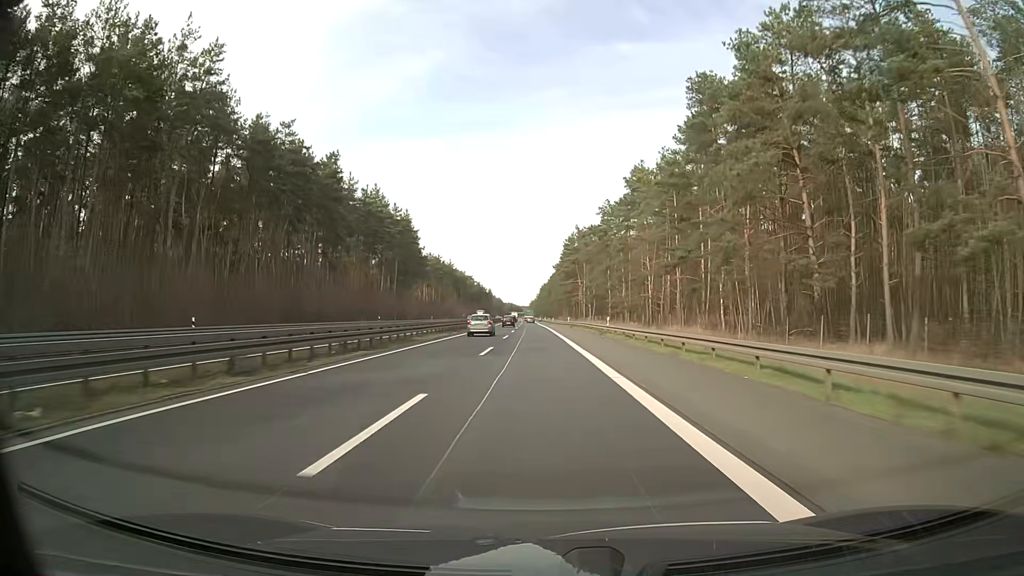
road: trunk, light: Day
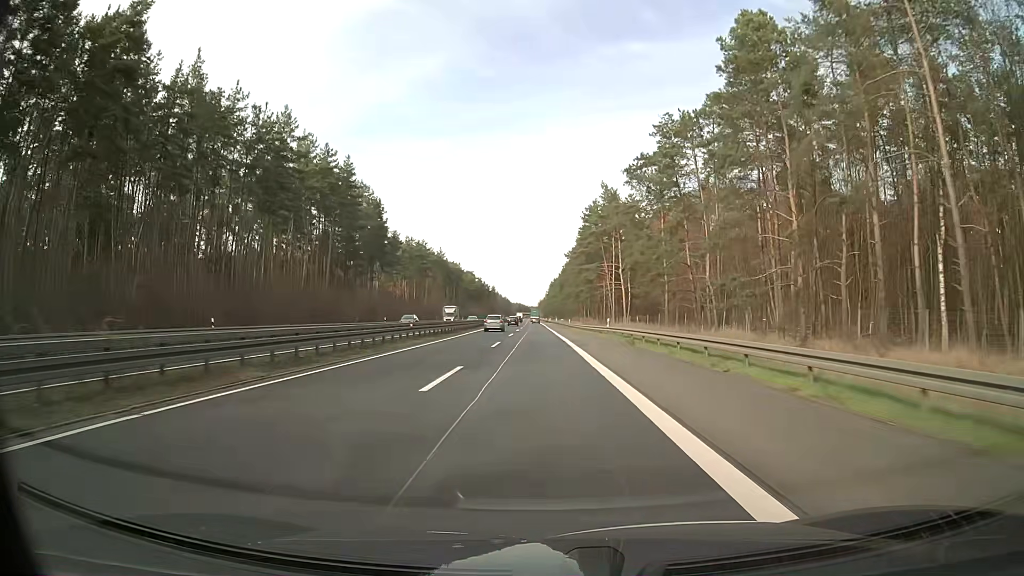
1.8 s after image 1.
(-0.1, +47.6) m; 0°
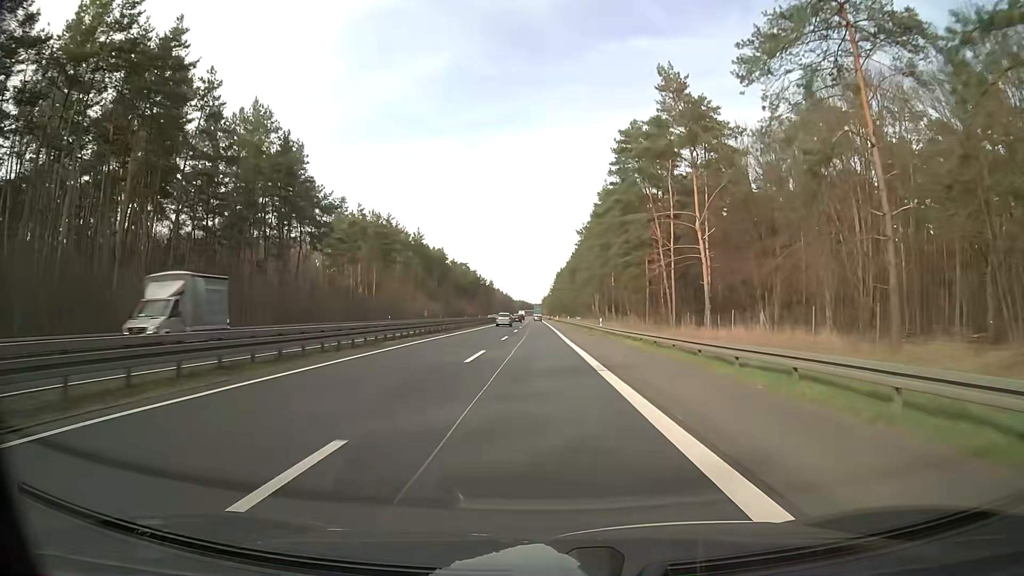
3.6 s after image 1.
(-0.3, +47.5) m; -1°
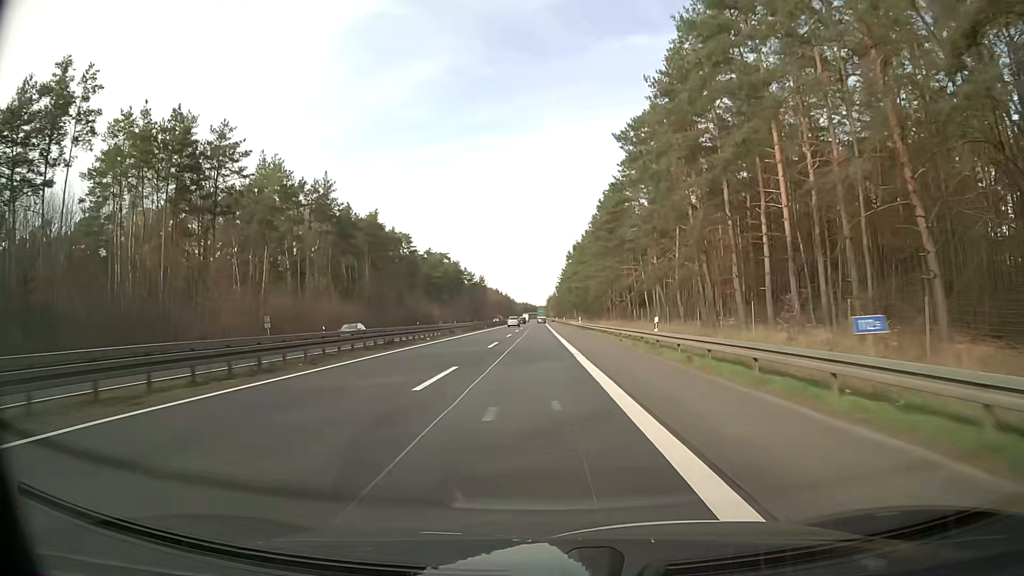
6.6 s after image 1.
(-0.1, +79.1) m; 0°
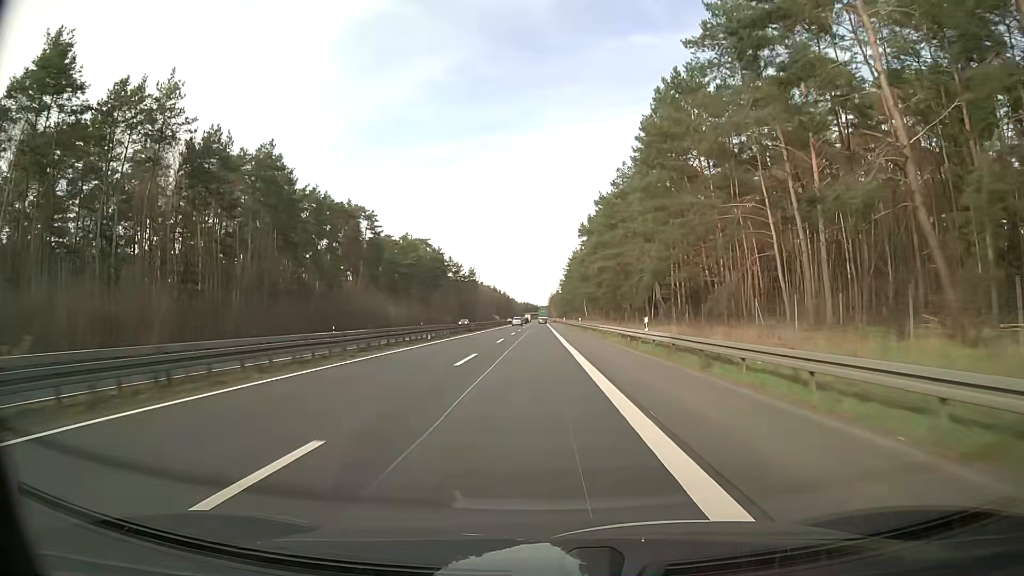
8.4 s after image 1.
(-0.1, +47.4) m; 0°
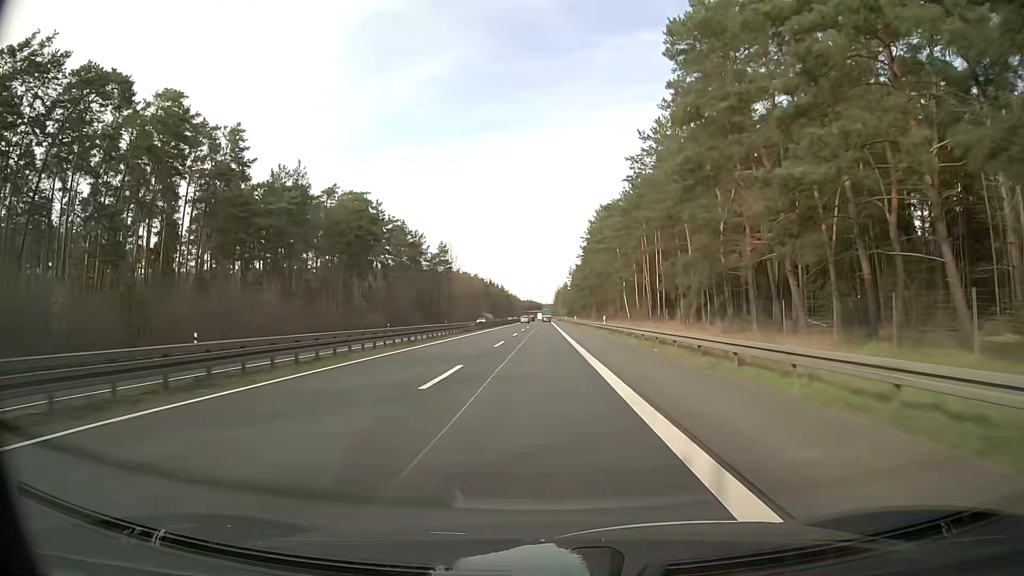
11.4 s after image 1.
(-0.2, +78.9) m; 0°
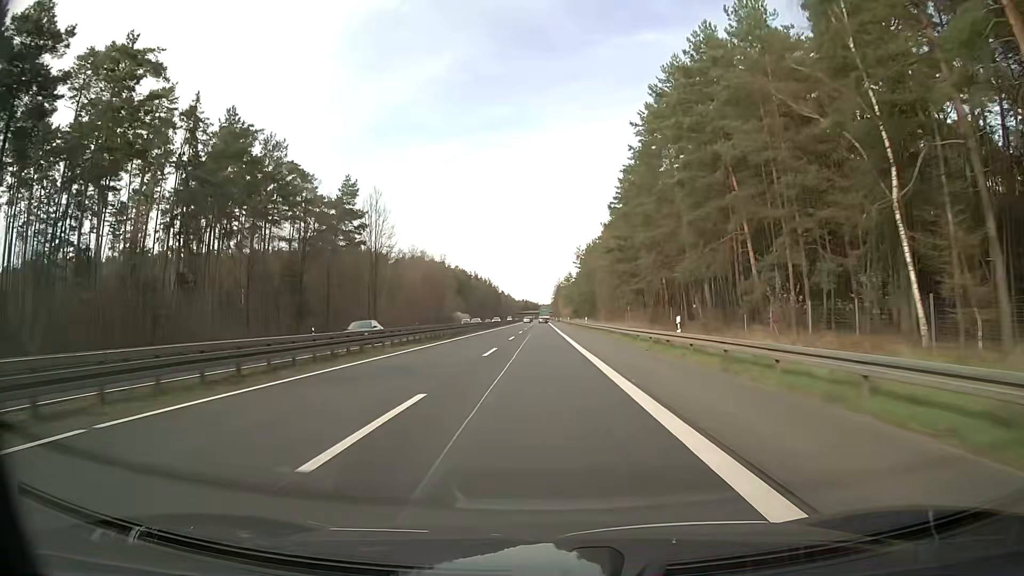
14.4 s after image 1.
(+0.1, +79.1) m; 0°
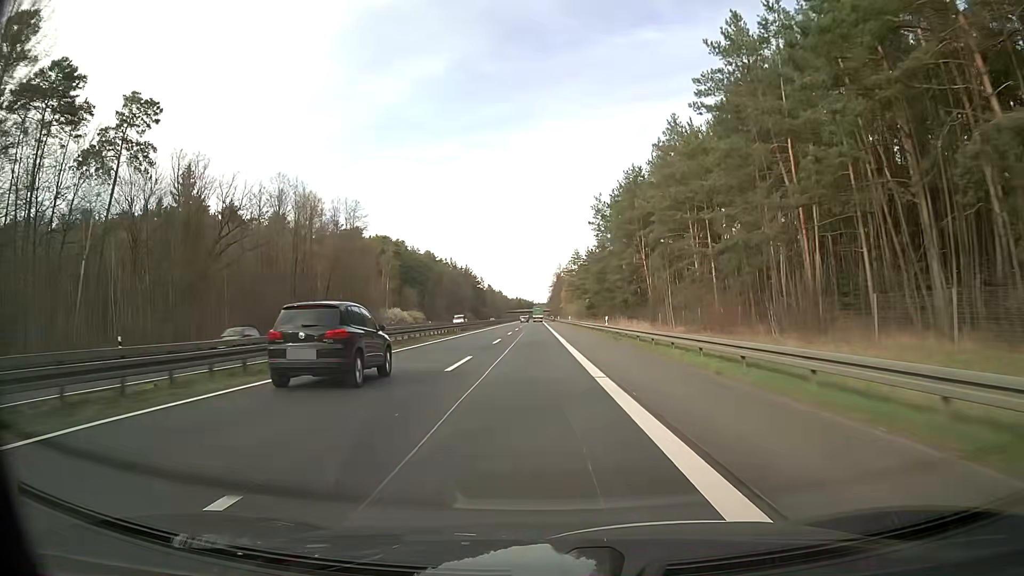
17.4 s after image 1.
(+0.3, +79.3) m; +1°
(0, +10) (0, +20) (0, +30) (0, +40) (0, +50) (0, +60) (0, +70) (-1, +80) (-1, +90) (-1, +100) m
